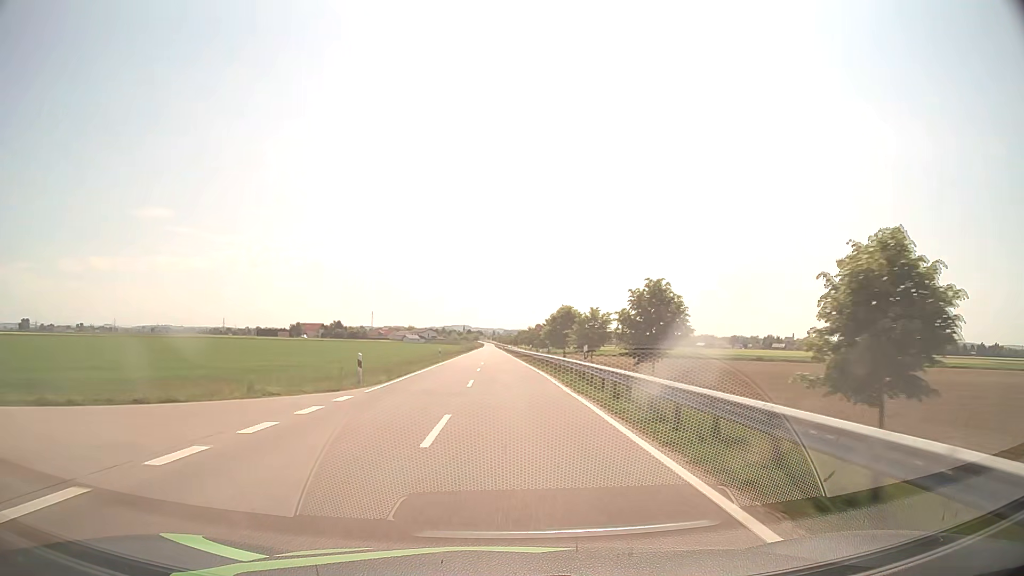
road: tertiary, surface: asphalt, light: Day
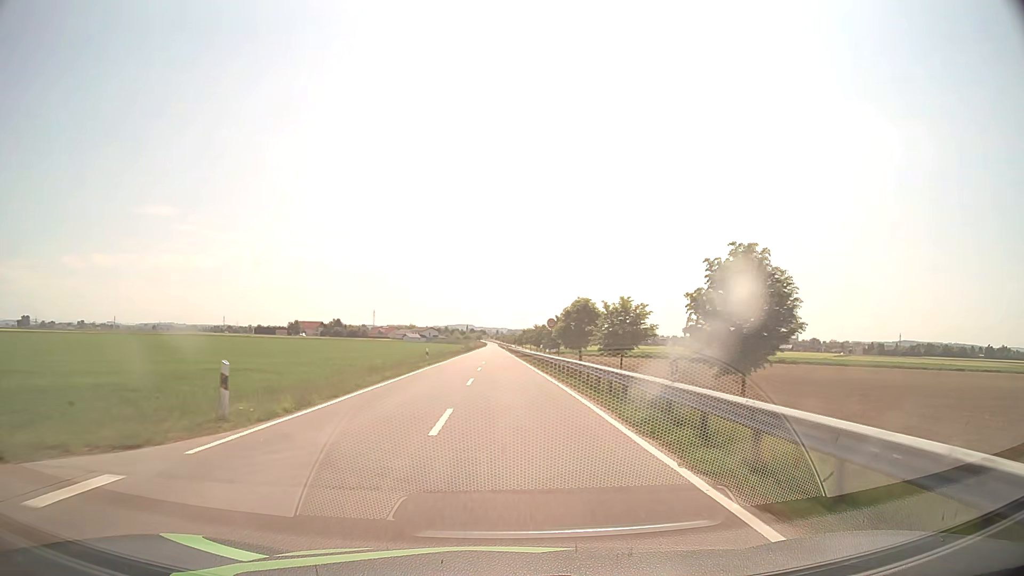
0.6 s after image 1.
(0.0, +11.4) m; 0°
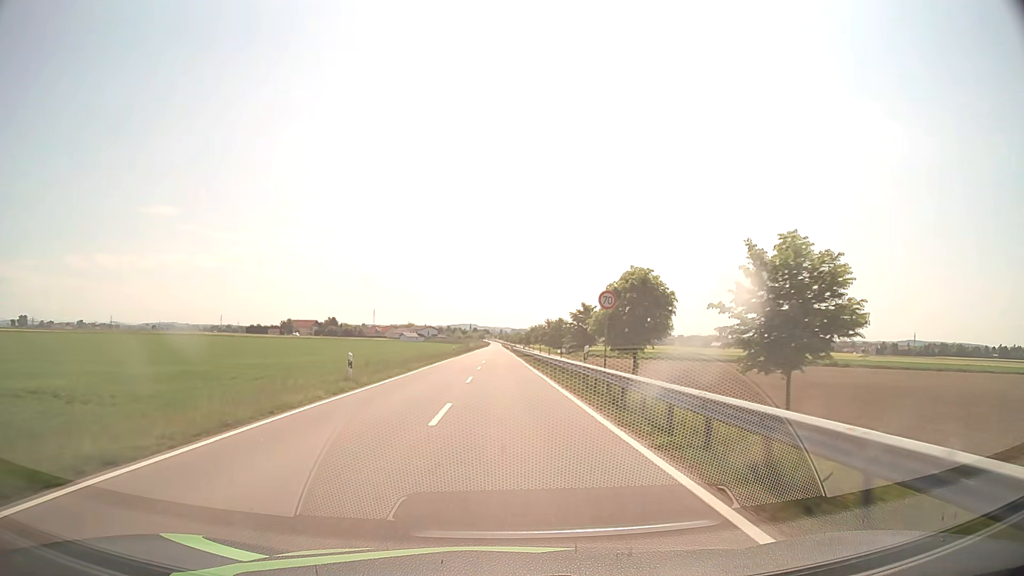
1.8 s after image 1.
(0.0, +22.7) m; 0°
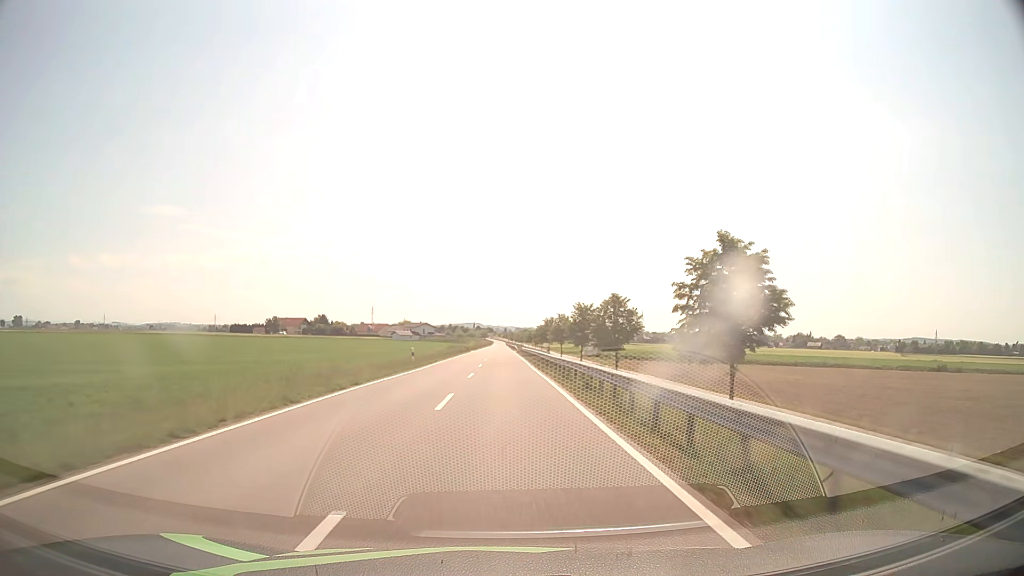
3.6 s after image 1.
(-0.1, +34.0) m; 0°
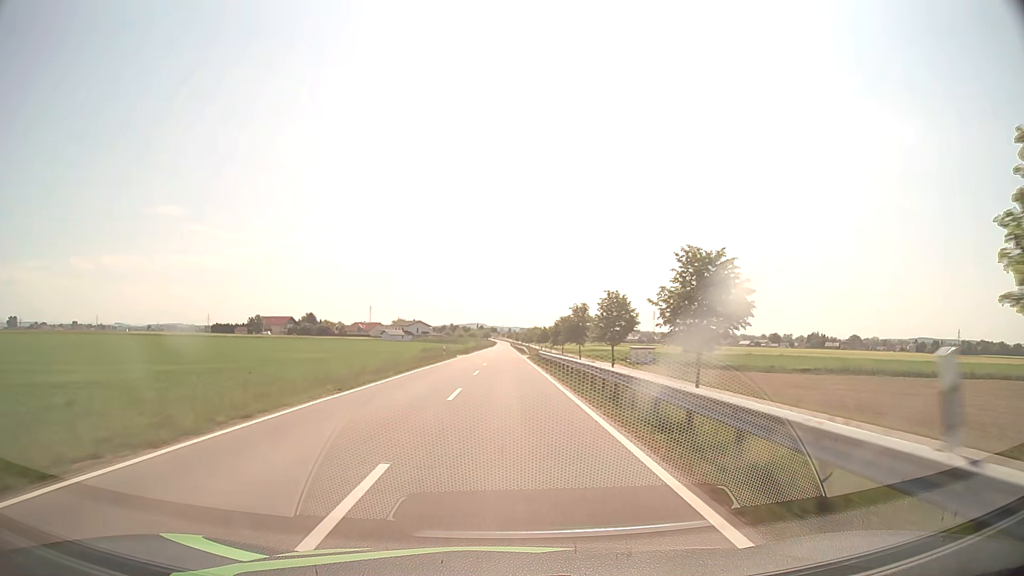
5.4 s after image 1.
(-0.1, +33.9) m; 0°
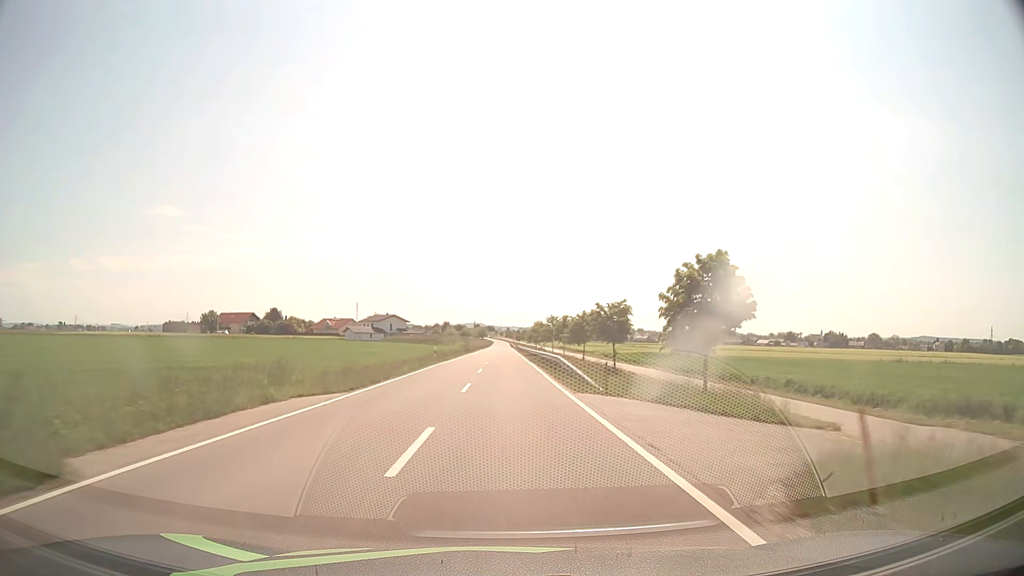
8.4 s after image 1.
(-0.1, +56.6) m; 0°
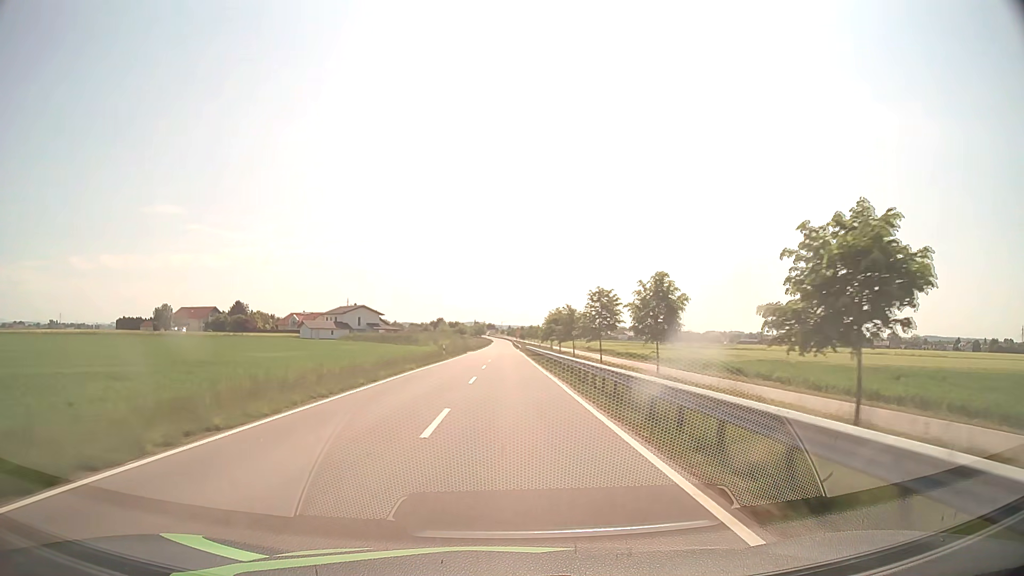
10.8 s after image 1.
(0.0, +45.3) m; 0°
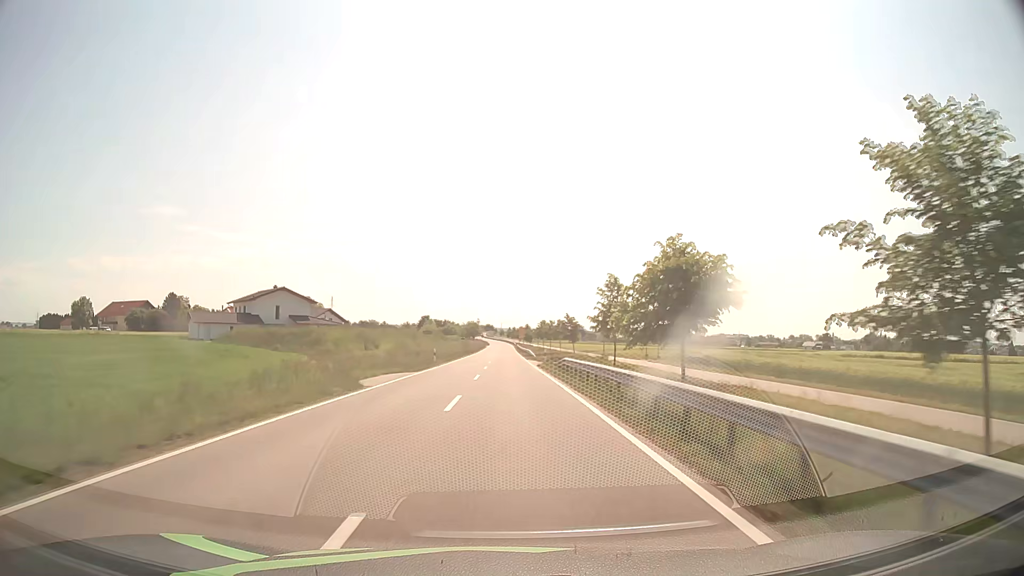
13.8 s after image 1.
(0.0, +56.5) m; 0°
(0, +10) (0, +20) (0, +30) (0, +40) (0, +50) (0, +60) (0, +70) (0, +80) (0, +90) (0, +100) m
